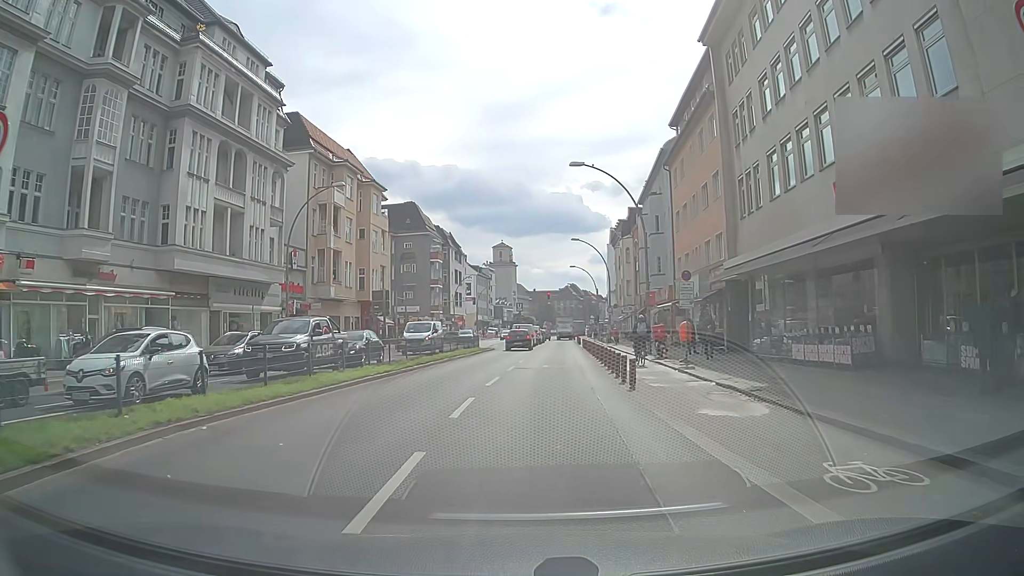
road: primary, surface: asphalt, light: Day
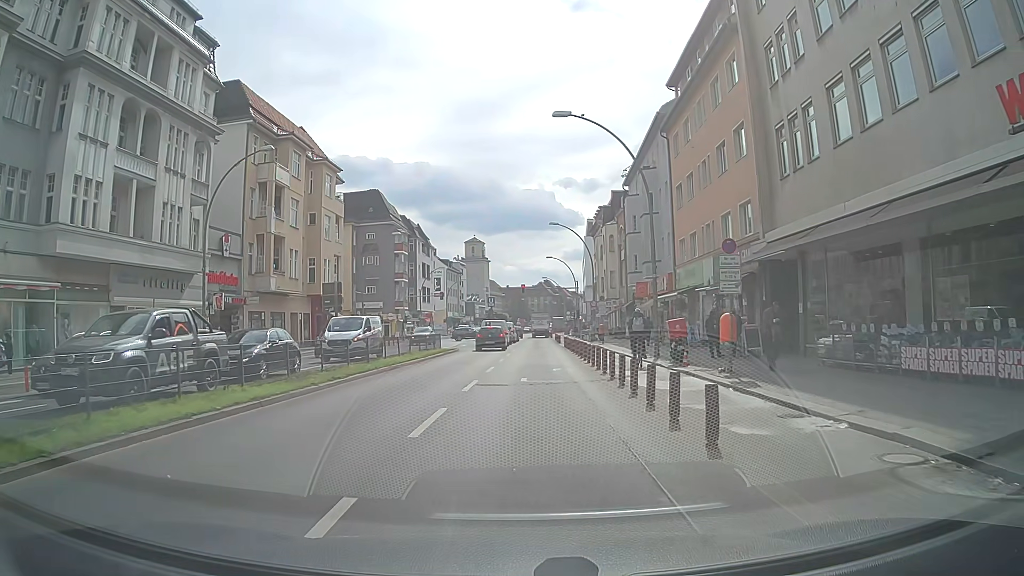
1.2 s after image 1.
(+0.2, +8.3) m; +3°
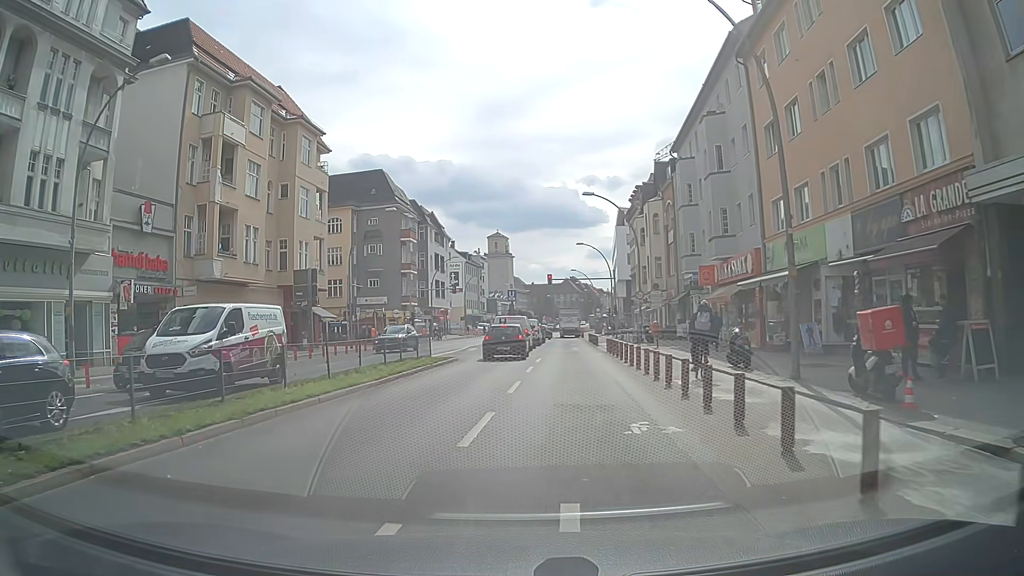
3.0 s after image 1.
(+0.1, +12.7) m; -2°
(0, +10) (-1, +20) (0, +30) (0, +40) (+1, +50) (+2, +60) (+2, +70) (+3, +80) (+3, +90) (+4, +100) m
